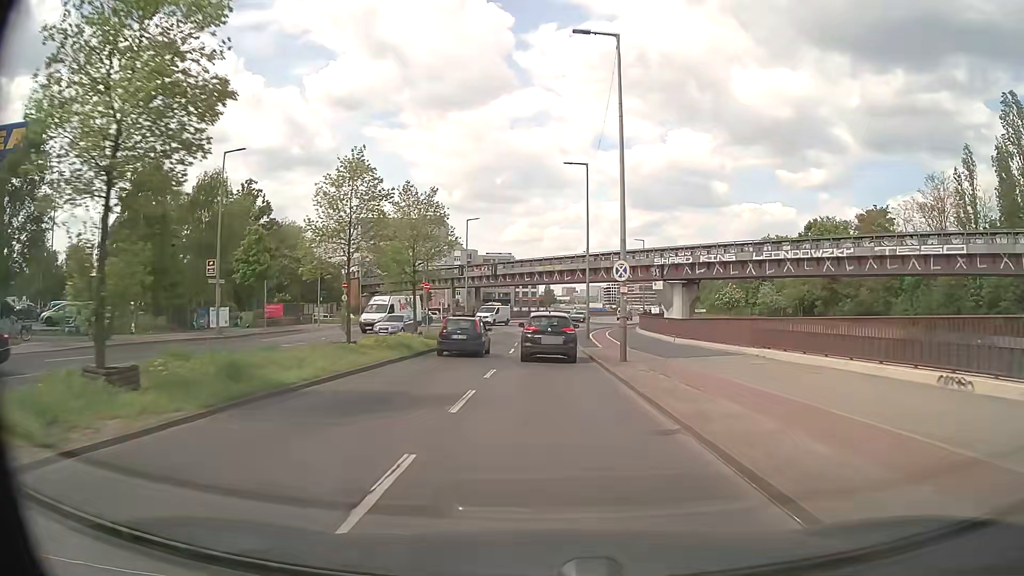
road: secondary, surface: asphalt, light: Day
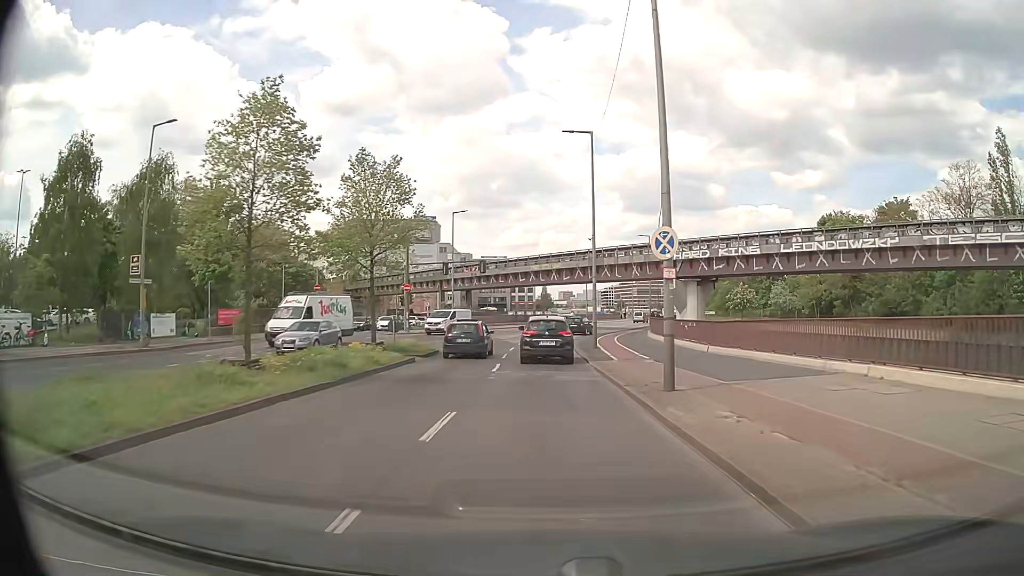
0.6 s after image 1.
(0.0, +7.8) m; 0°
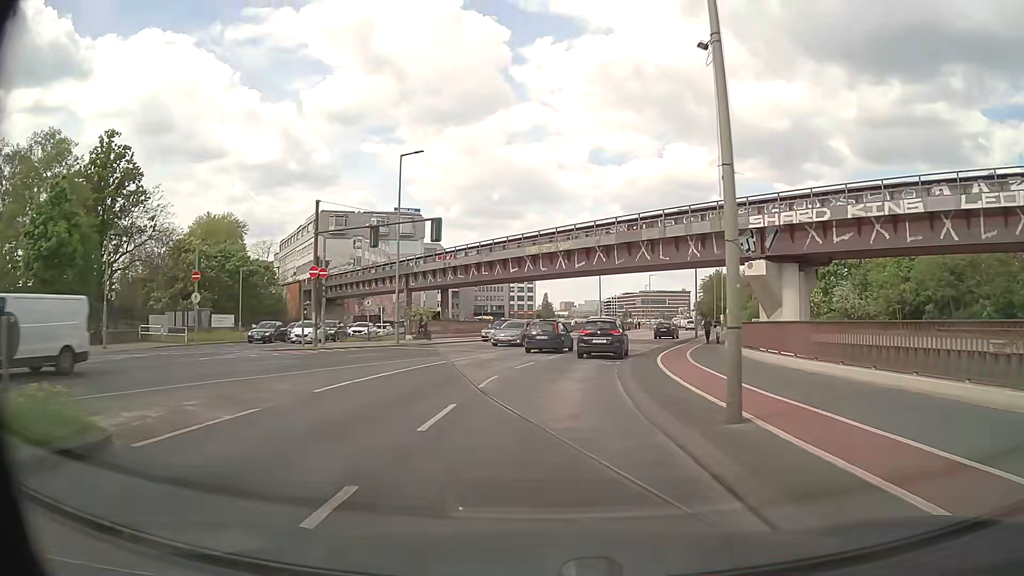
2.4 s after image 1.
(-0.1, +23.5) m; 0°
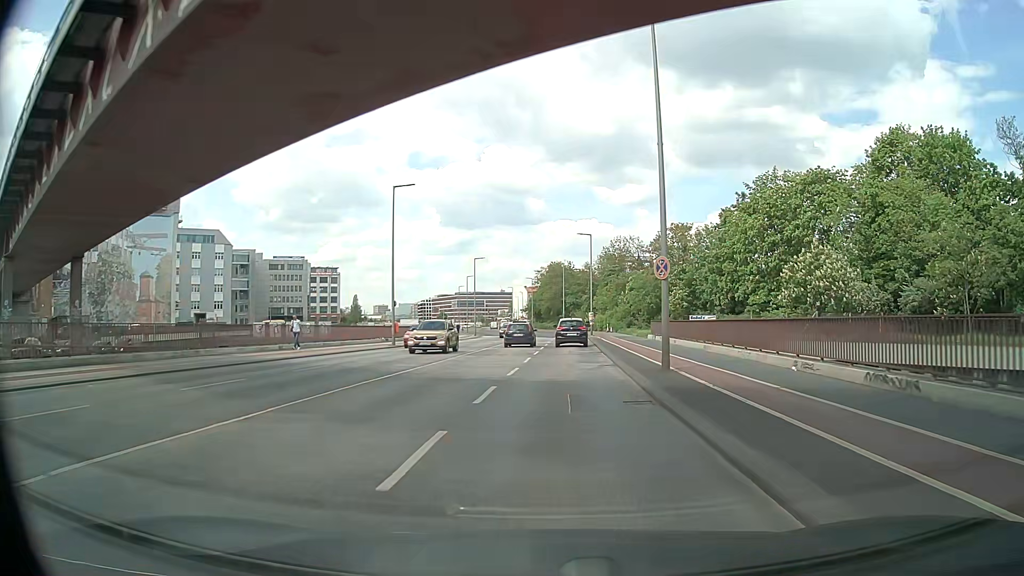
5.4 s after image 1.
(+4.0, +38.2) m; +15°
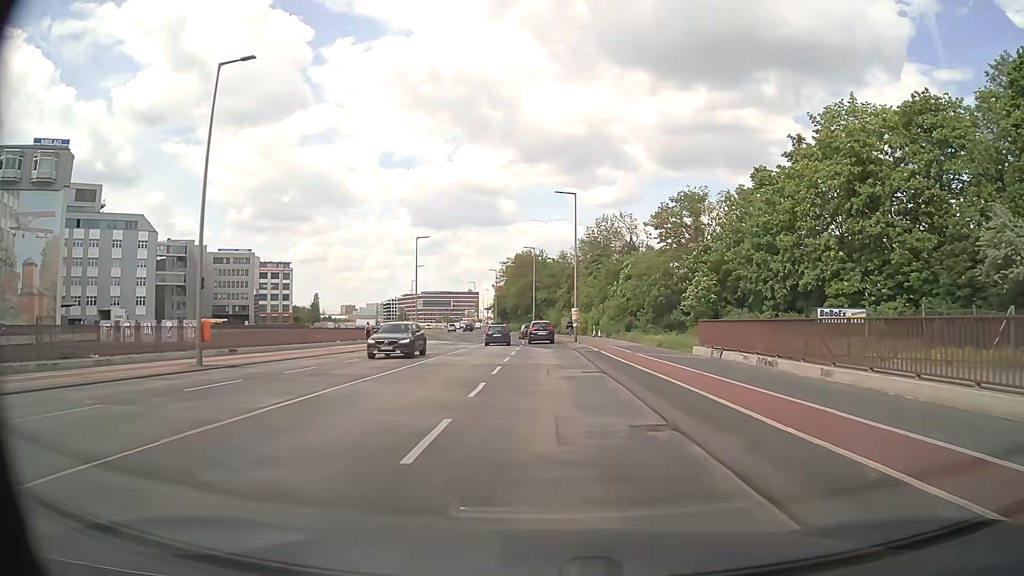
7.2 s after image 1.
(+0.6, +22.9) m; +3°
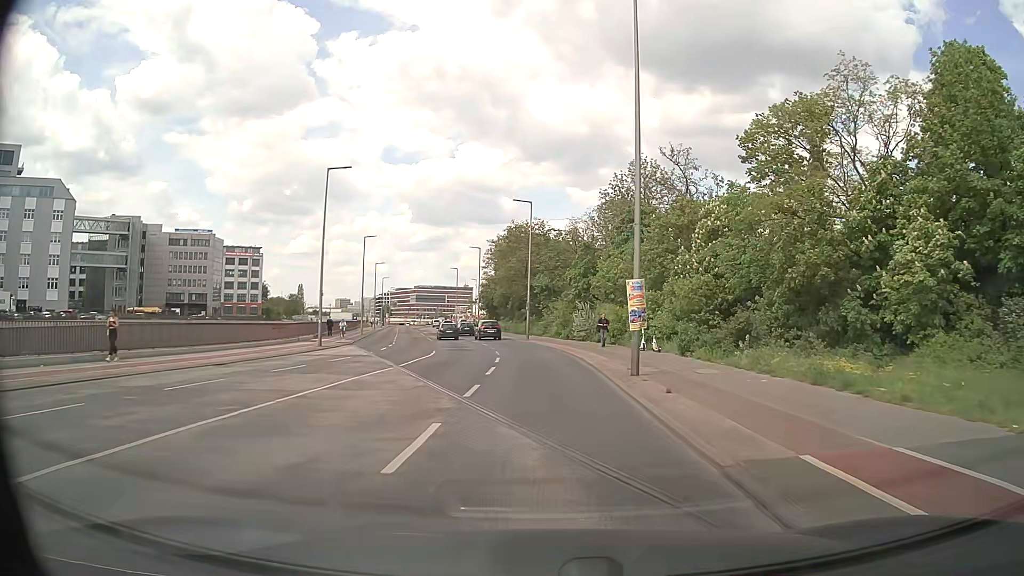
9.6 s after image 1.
(-0.2, +30.5) m; 0°
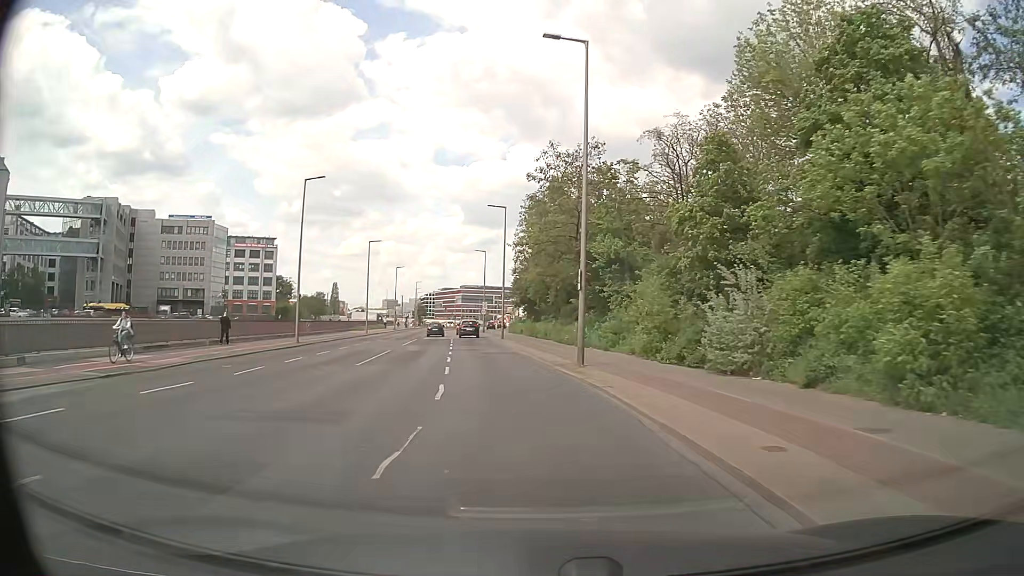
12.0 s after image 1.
(-0.4, +30.5) m; -4°
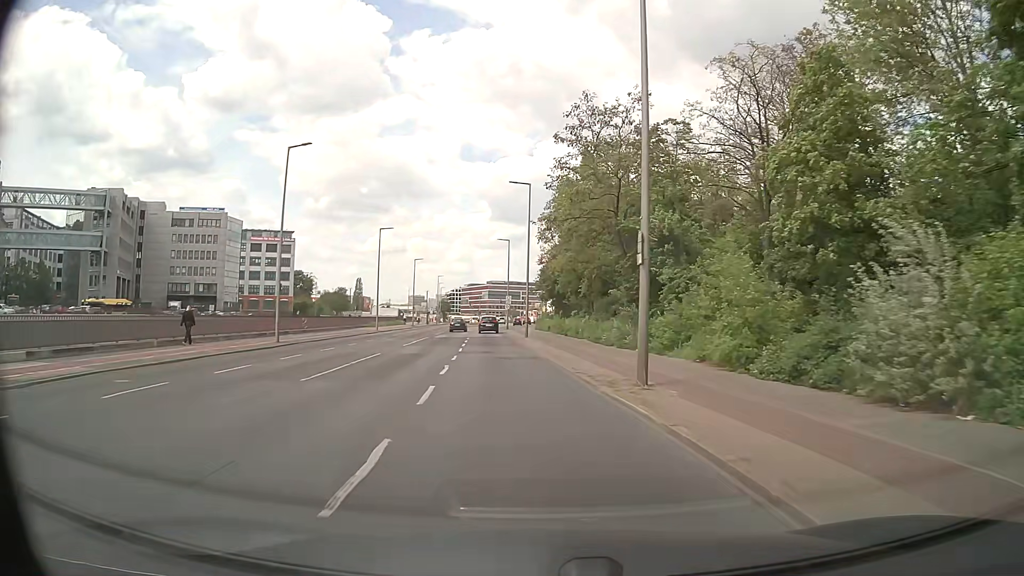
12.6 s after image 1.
(-0.2, +7.6) m; -2°
(0, +10) (-1, +20) (-2, +30) (-3, +40) (-4, +50) (-5, +60) (-6, +70) (-7, +80) (-7, +90) (-7, +100) m
